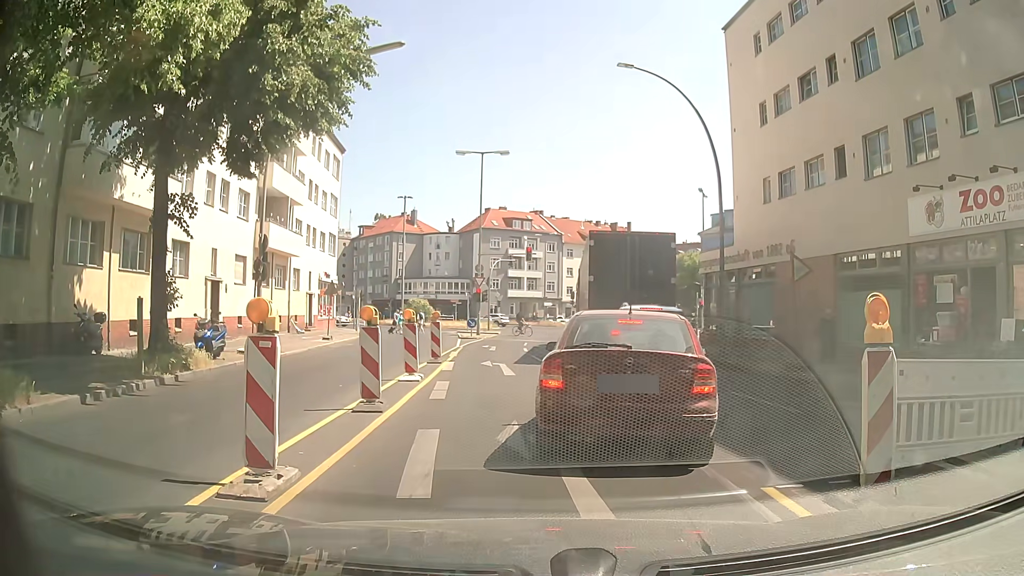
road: secondary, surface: asphalt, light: Day
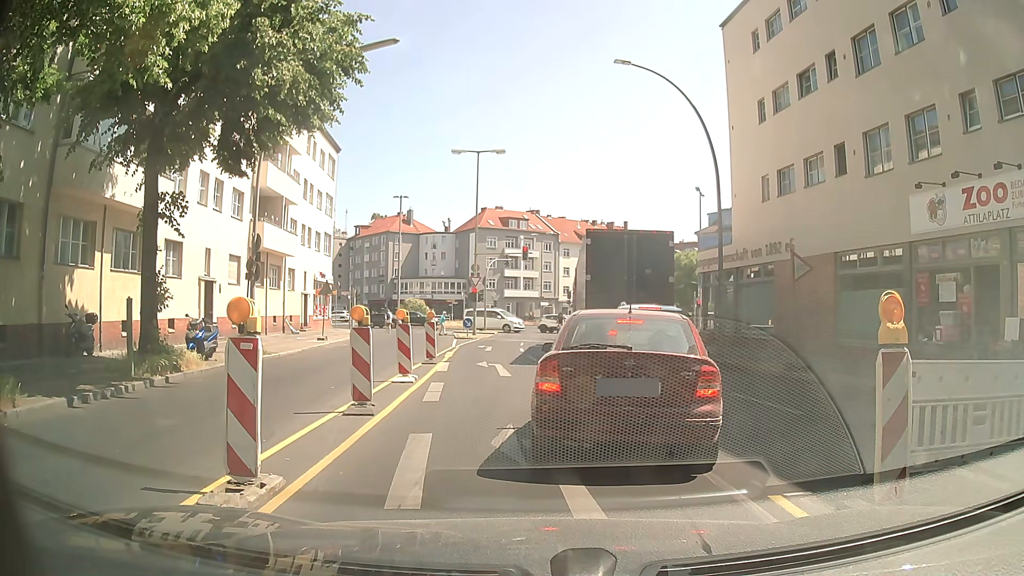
(0.0, +0.3) m; 0°
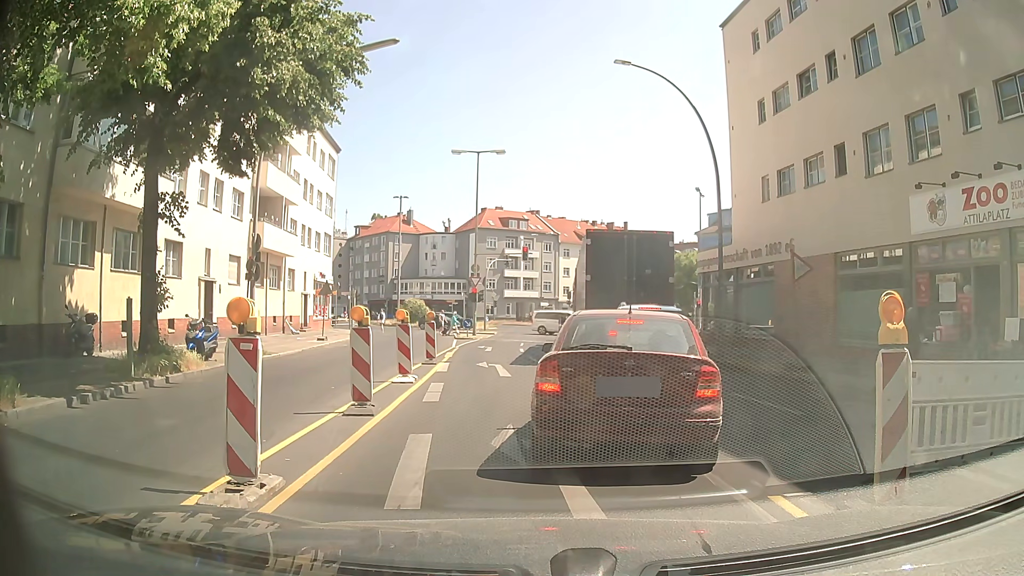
(0.0, 0.0) m; 0°
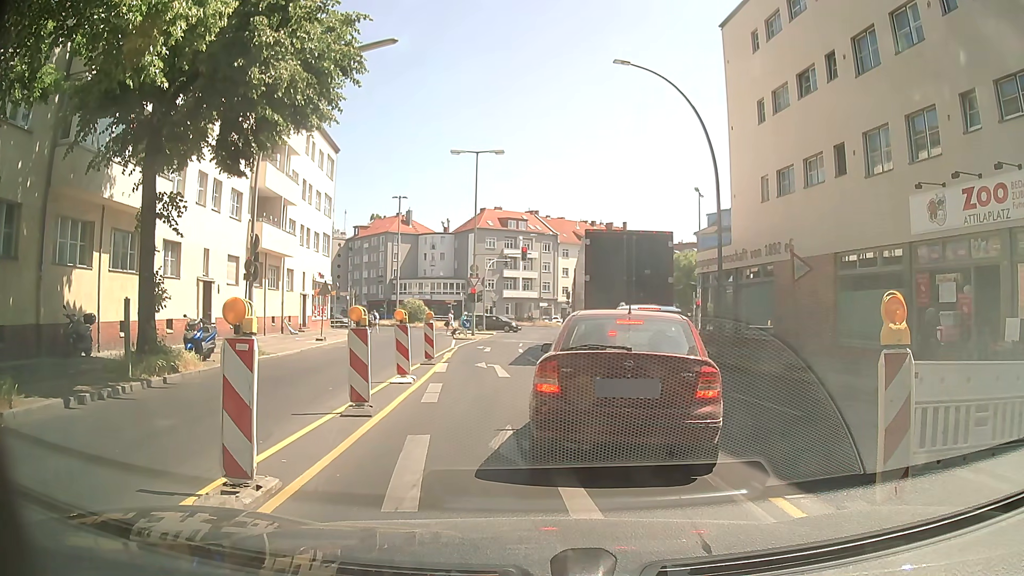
(0.0, 0.0) m; 0°
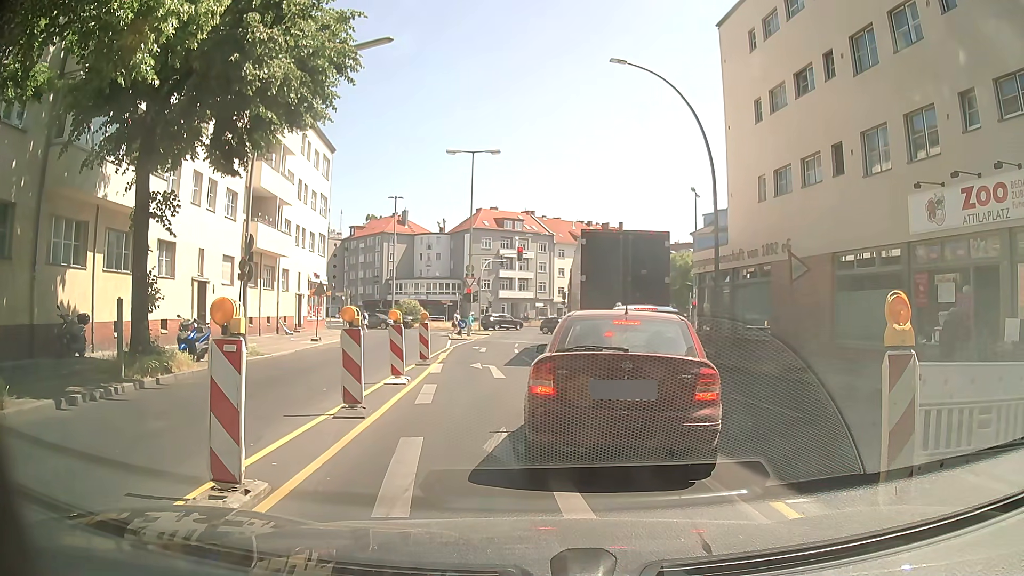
(0.0, +0.1) m; 0°
